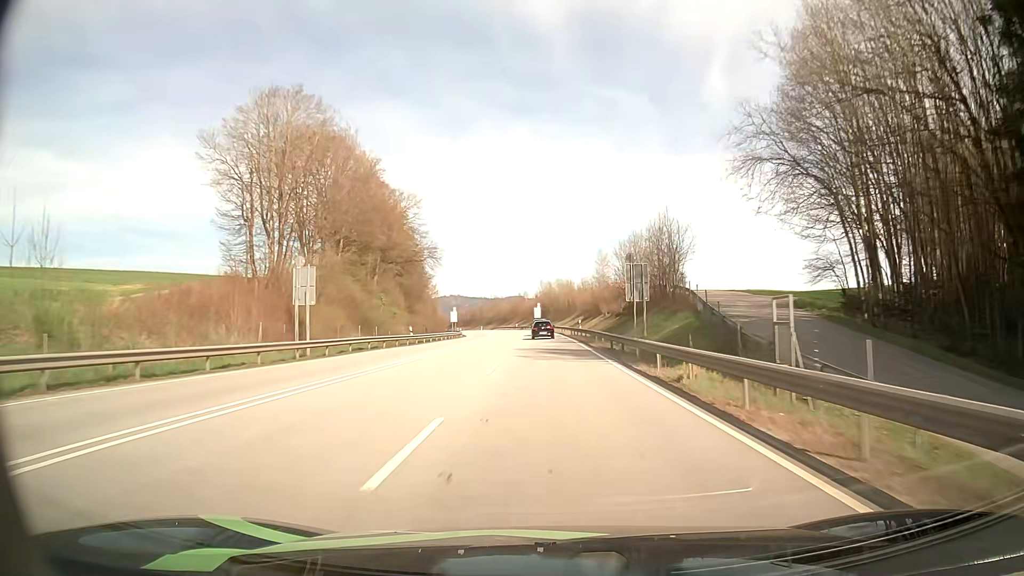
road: primary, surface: asphalt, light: Day
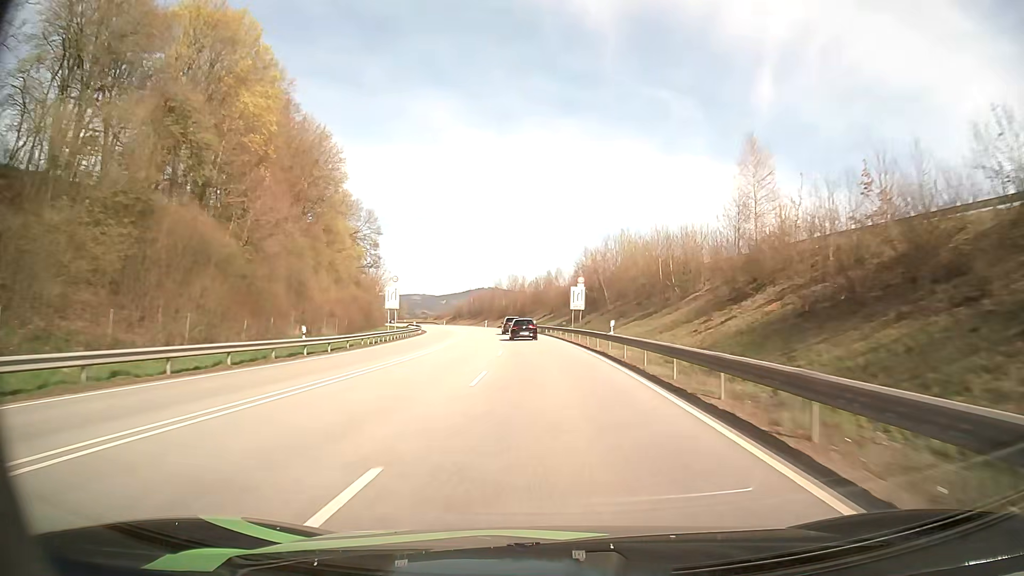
(-0.9, +75.2) m; -3°
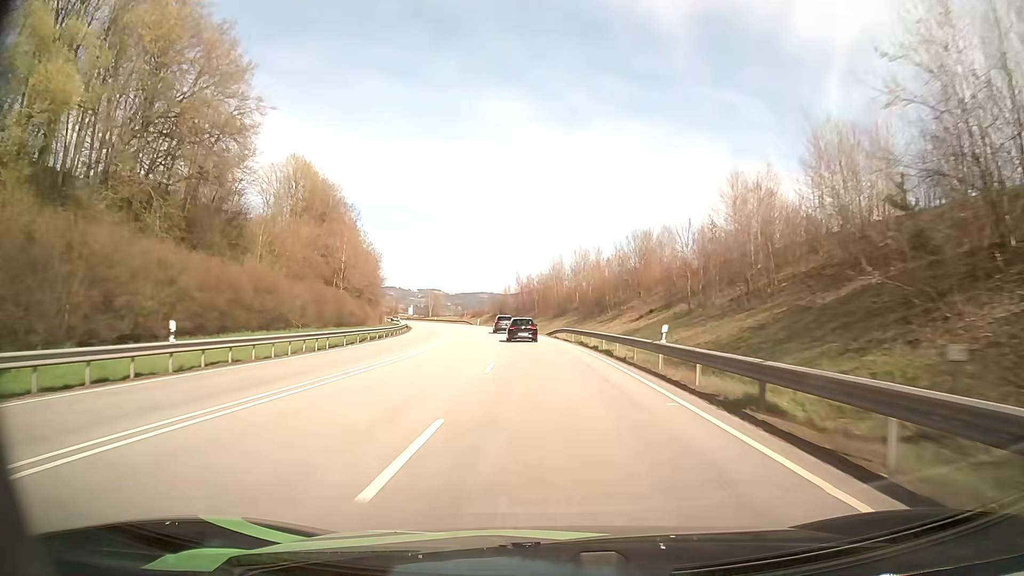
(-2.6, +56.9) m; -6°
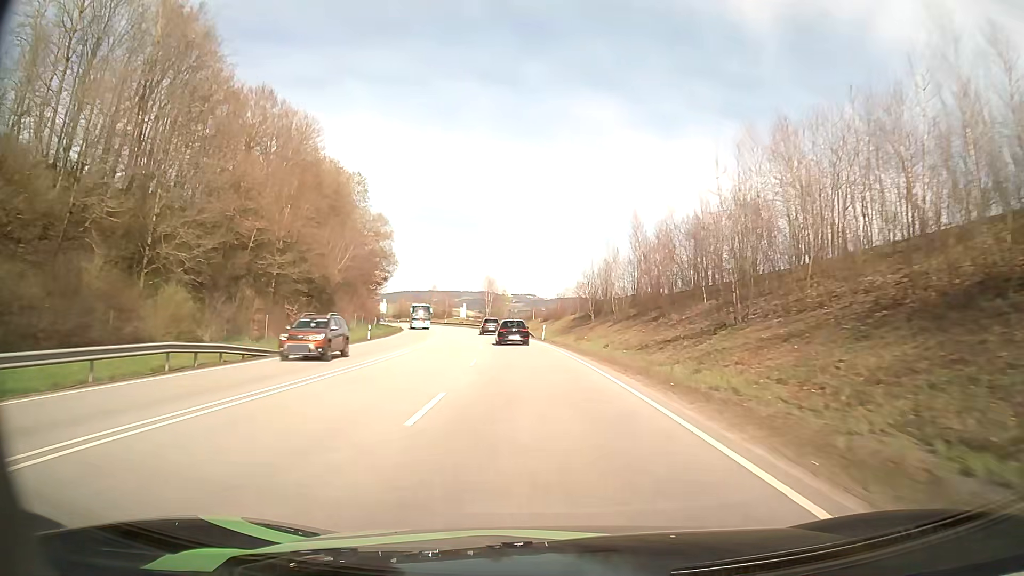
(-4.7, +68.5) m; -8°
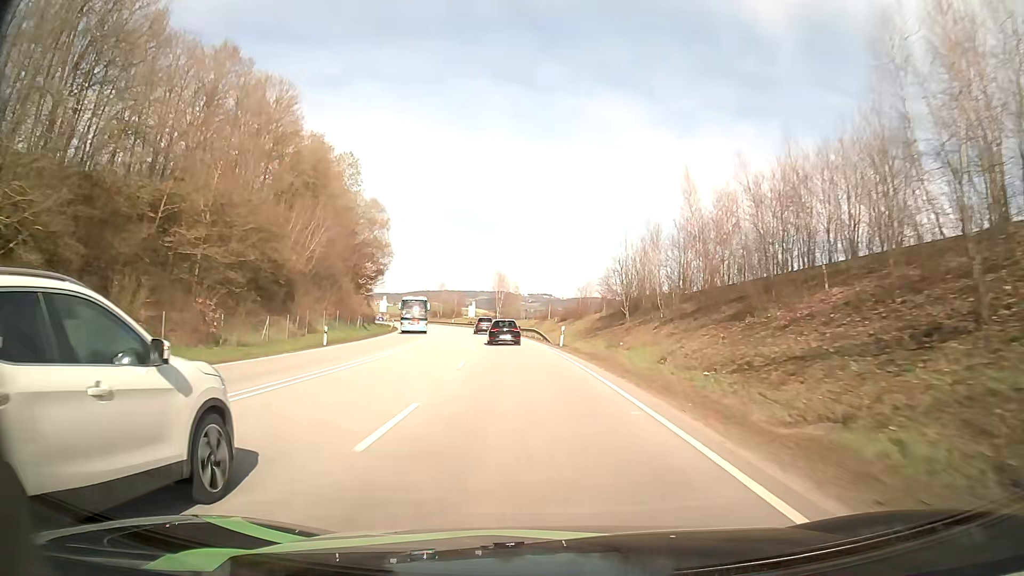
(-0.2, +13.7) m; -1°
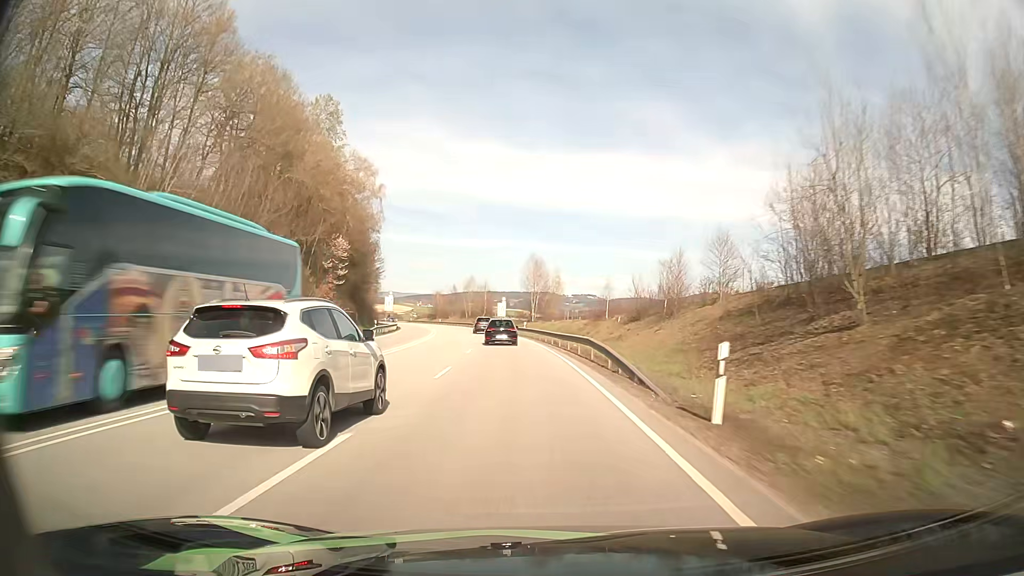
(-0.8, +27.3) m; -3°
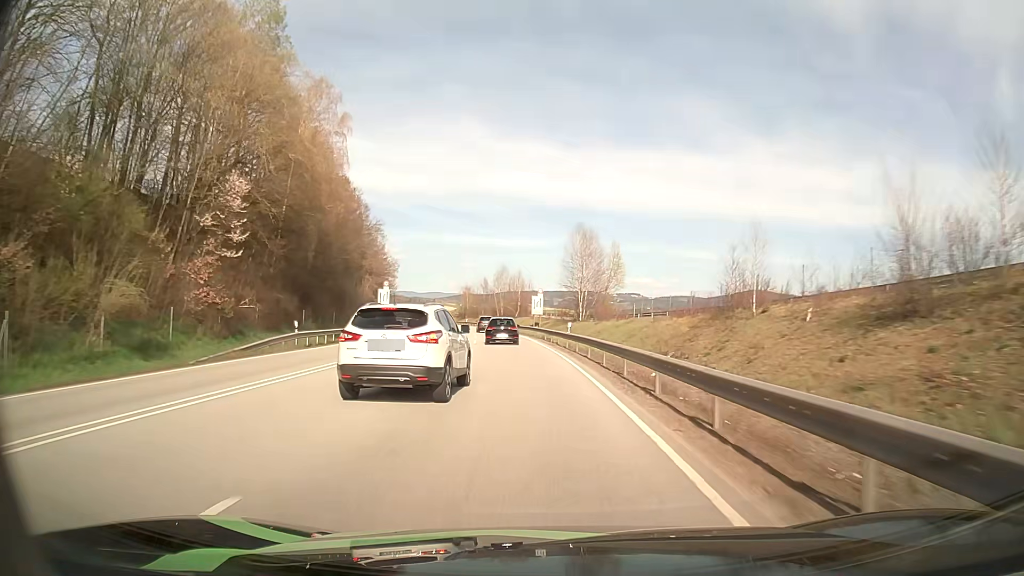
(-0.9, +27.1) m; -4°
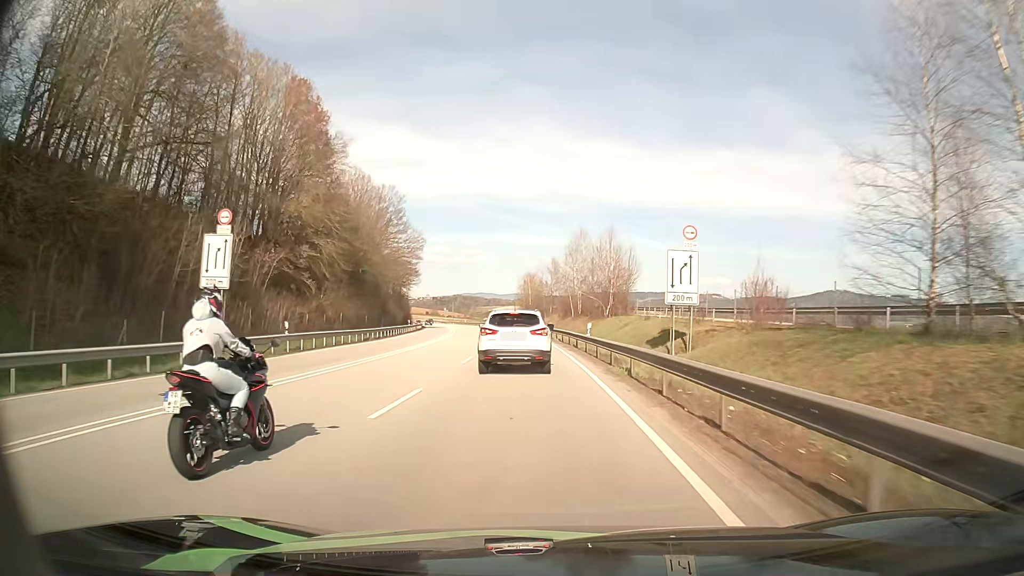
(-3.2, +51.7) m; -7°
(0, +10) (0, +20) (-1, +30) (-2, +40) (-2, +50) (-3, +60) (-4, +70) (-6, +80) (-7, +90) (-9, +100) m
